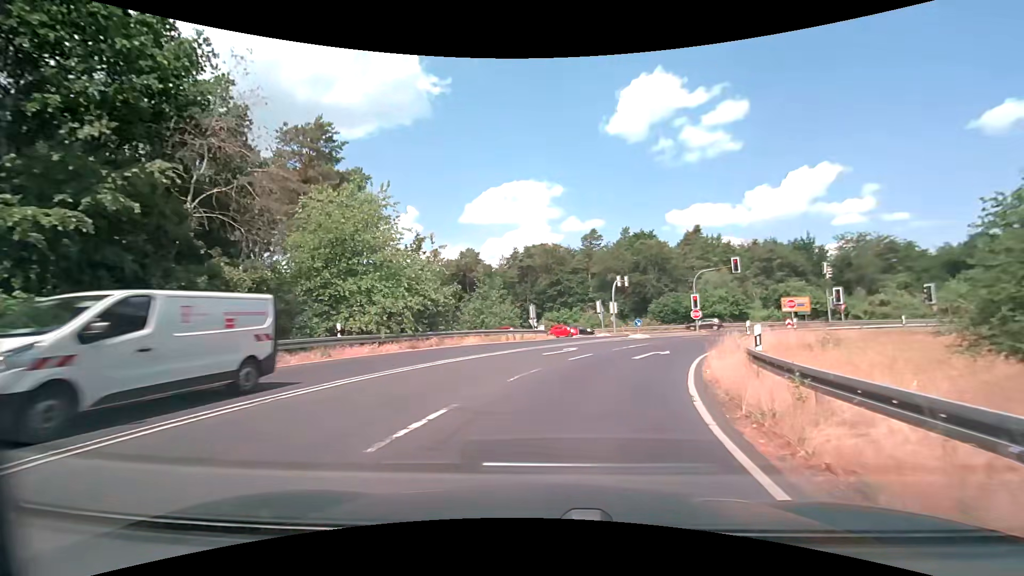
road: secondary_link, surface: asphalt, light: Day
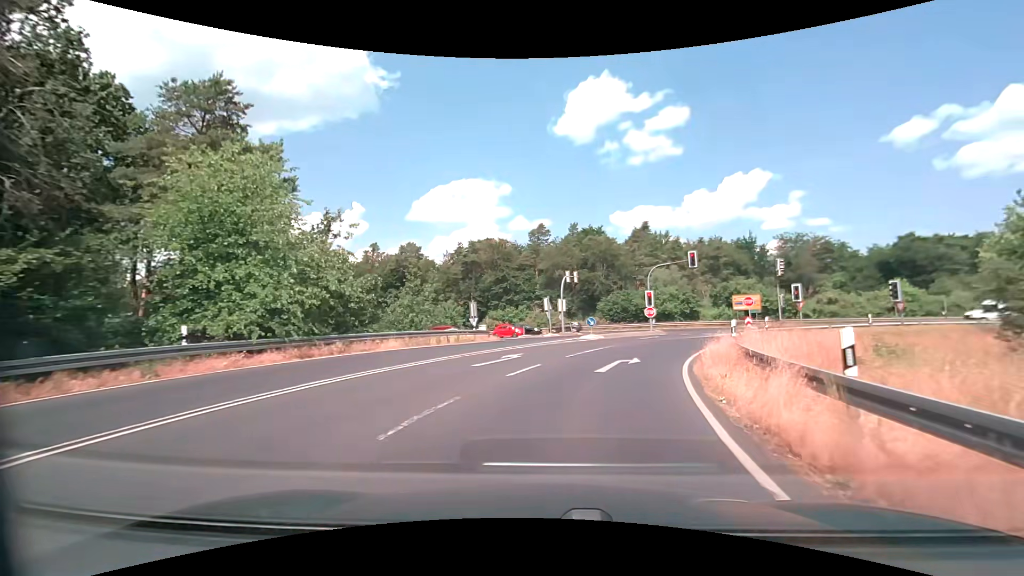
(+0.3, +5.4) m; +6°
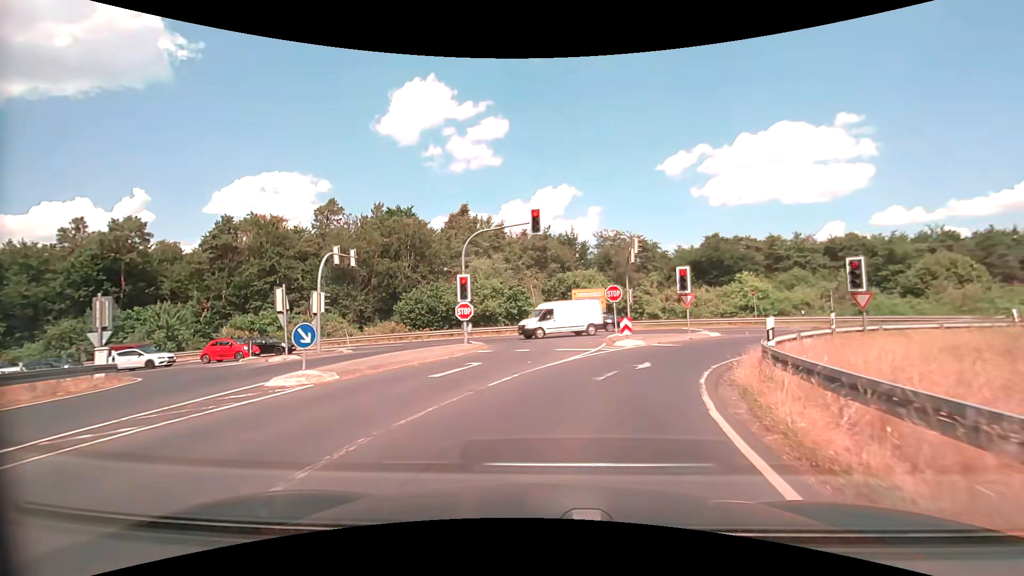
(+3.8, +20.2) m; +20°
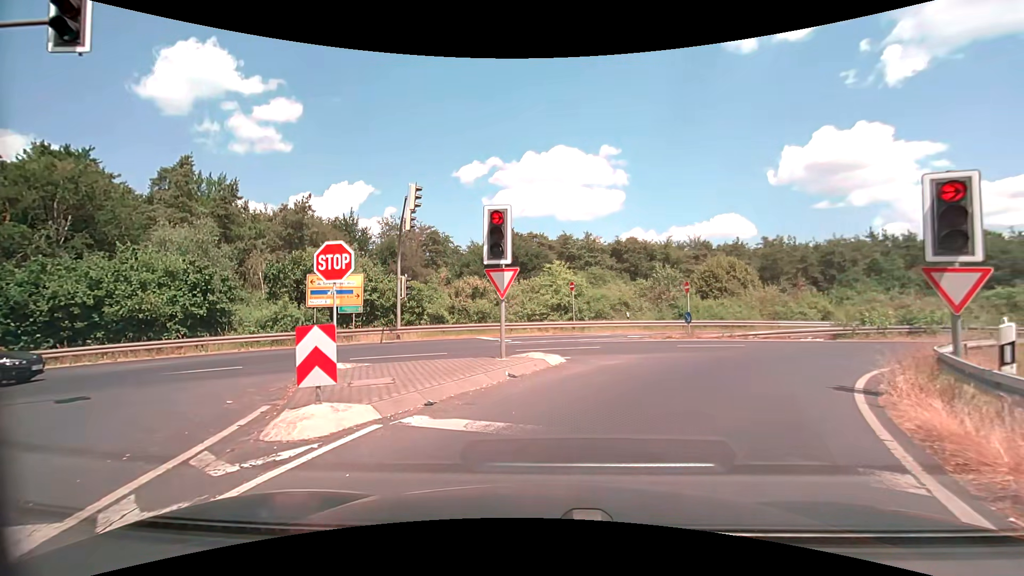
(+3.1, +15.9) m; +24°
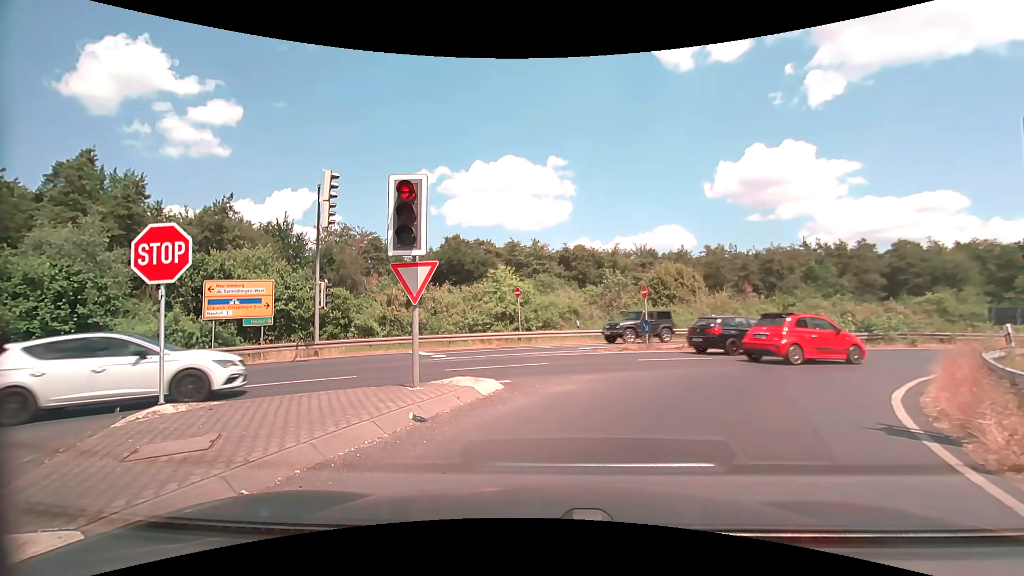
(+0.1, +3.0) m; +4°
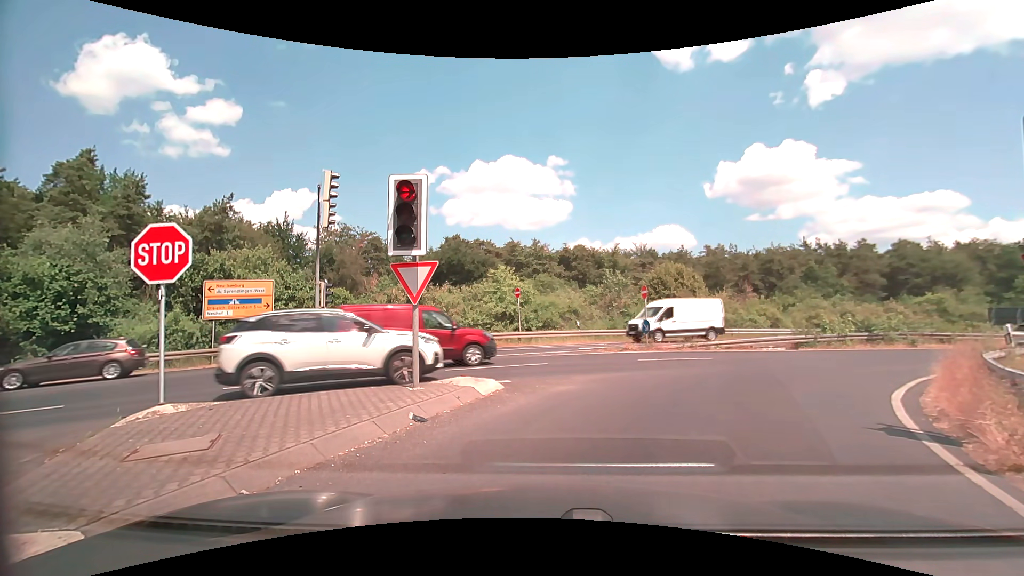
(0.0, 0.0) m; 0°
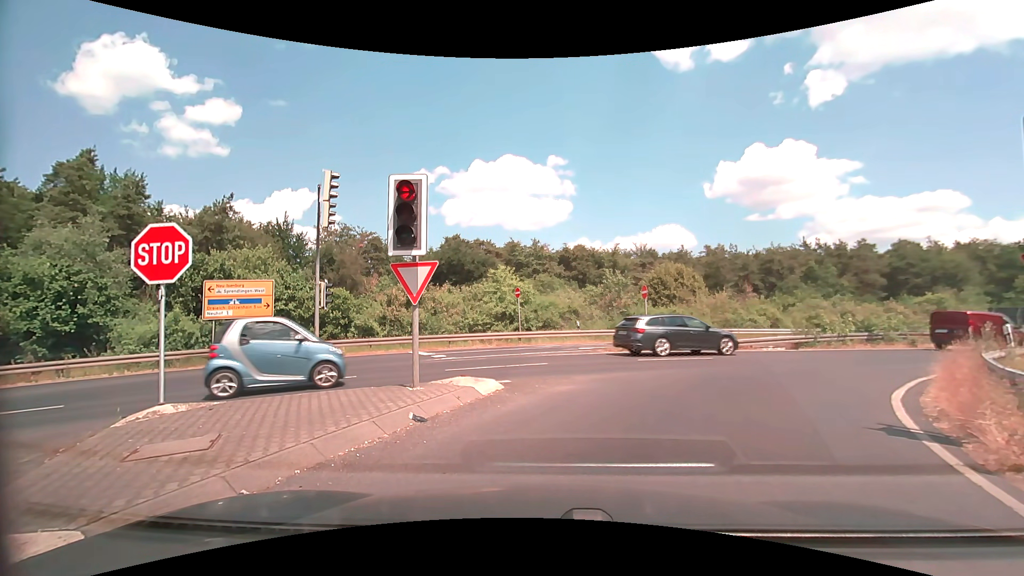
(0.0, 0.0) m; 0°
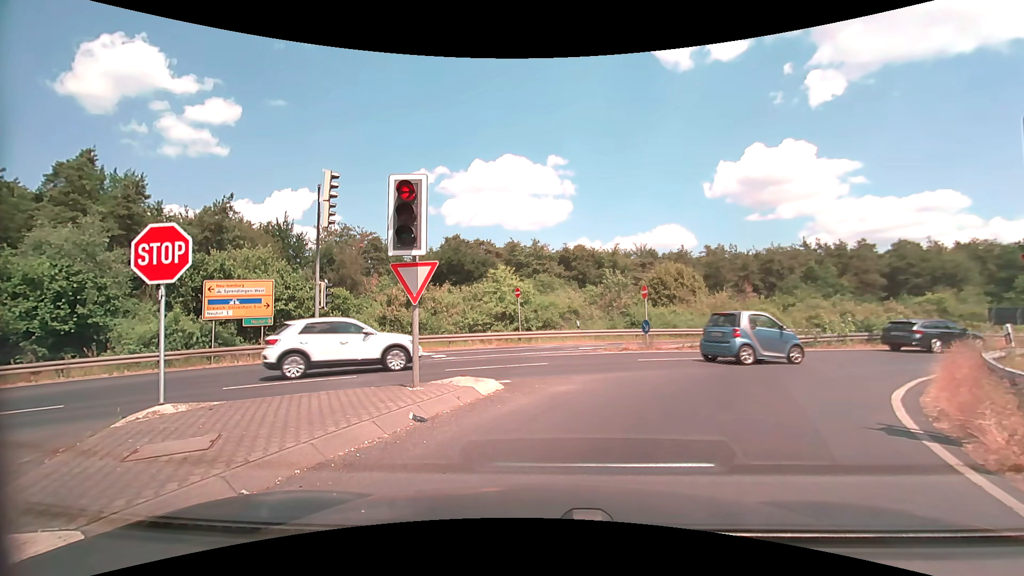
(0.0, 0.0) m; 0°
(+2, +10) (+9, +17) (+18, +22) (+27, +26) (+36, +29) (+46, +32) (+55, +35) (+65, +37) (+75, +39) (+85, +41) m
